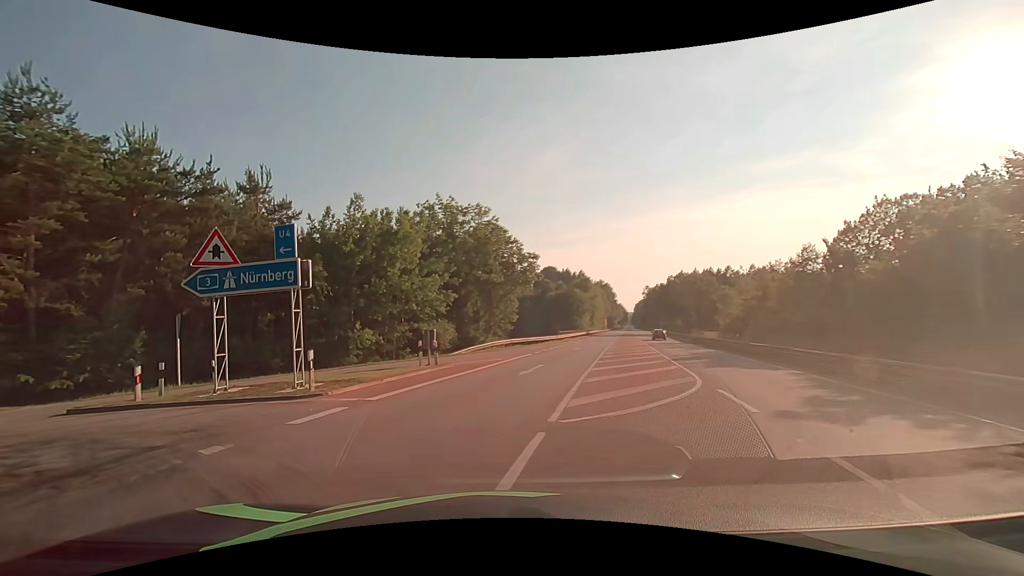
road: secondary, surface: asphalt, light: Day
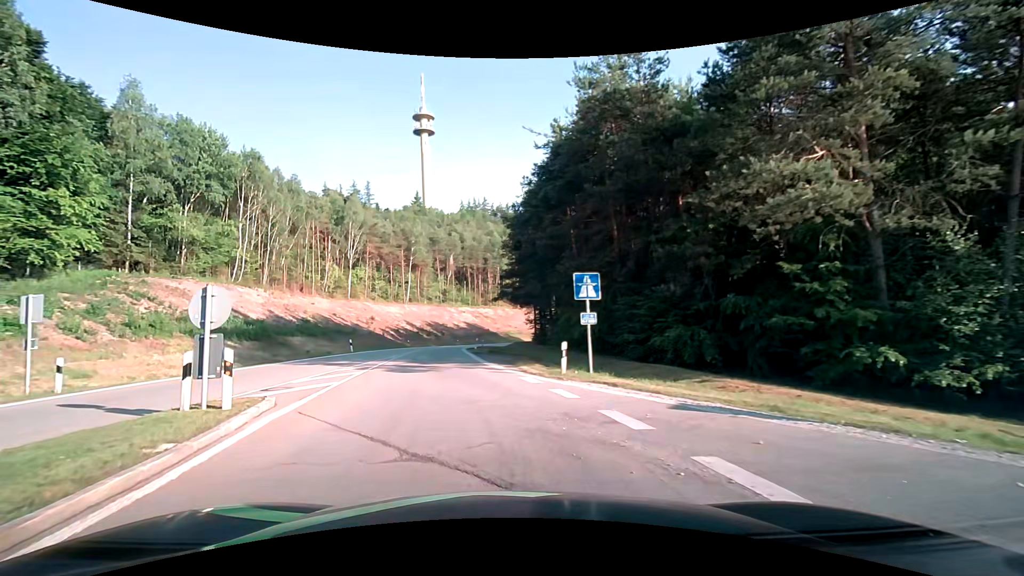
(-10.2, +11.7) m; -76°
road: motorway_link
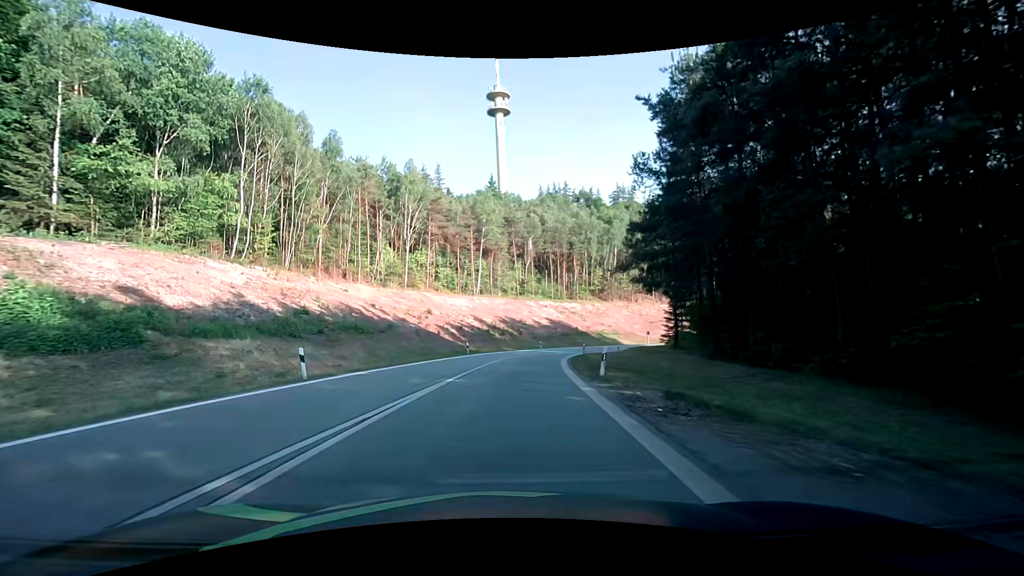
(-2.7, +24.9) m; -8°
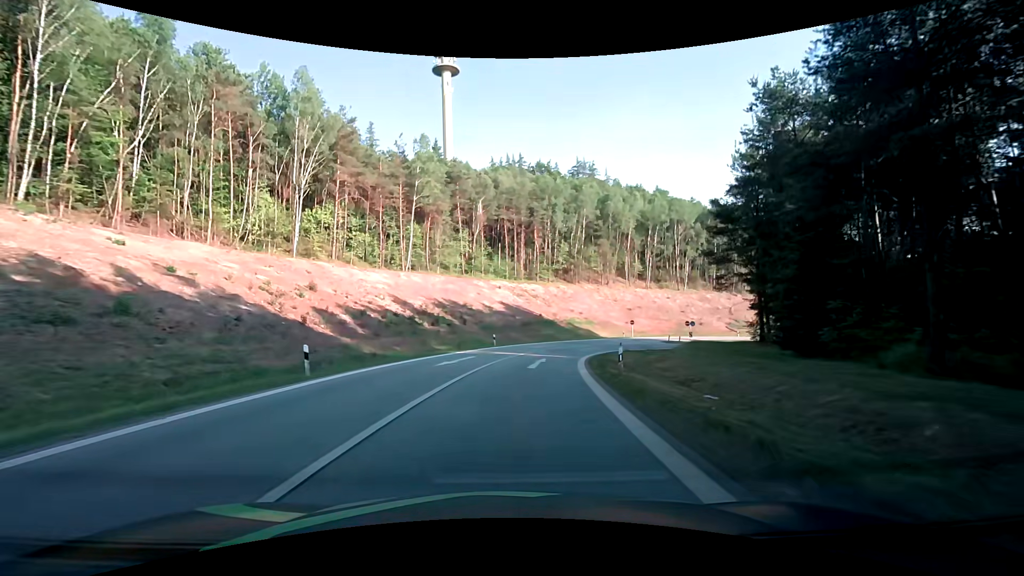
(+1.0, +26.4) m; +6°
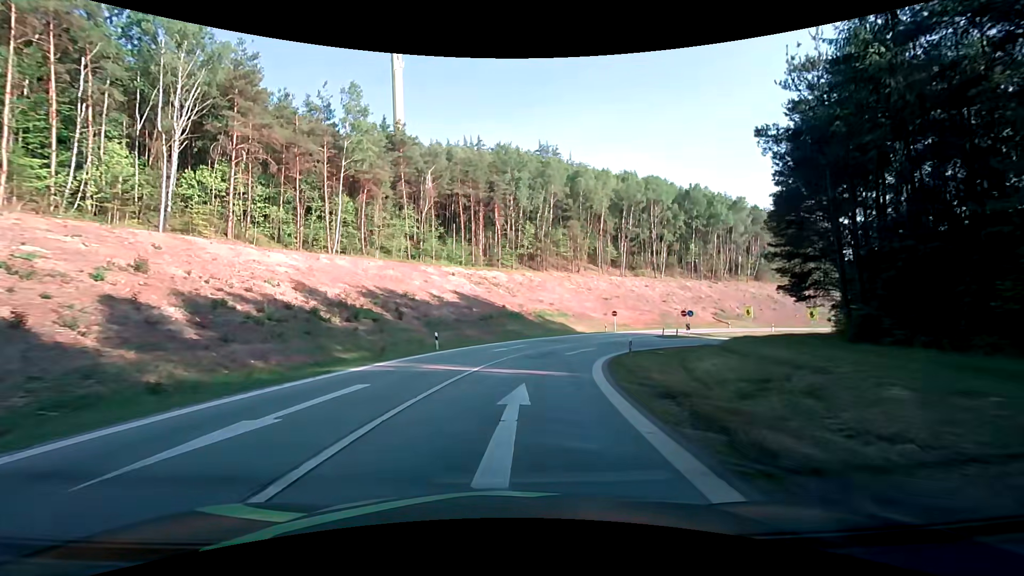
(+0.5, +14.8) m; +4°
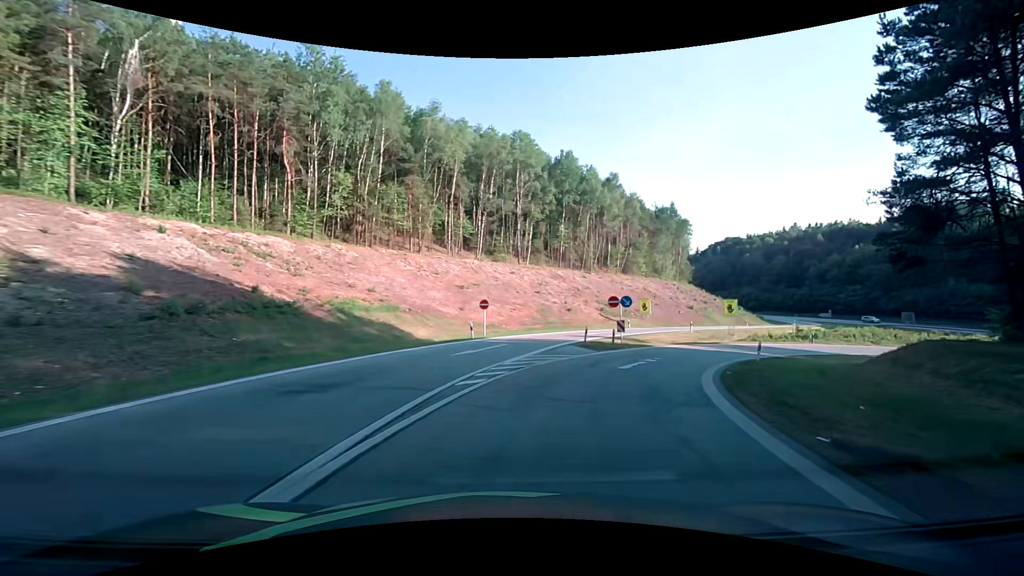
(+3.4, +29.6) m; +18°
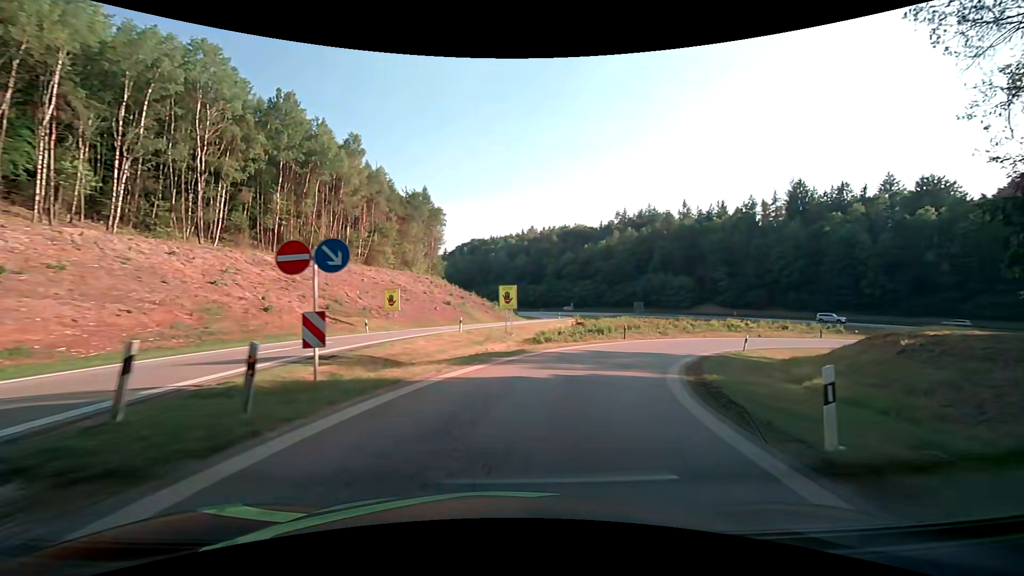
(+4.9, +20.3) m; +28°
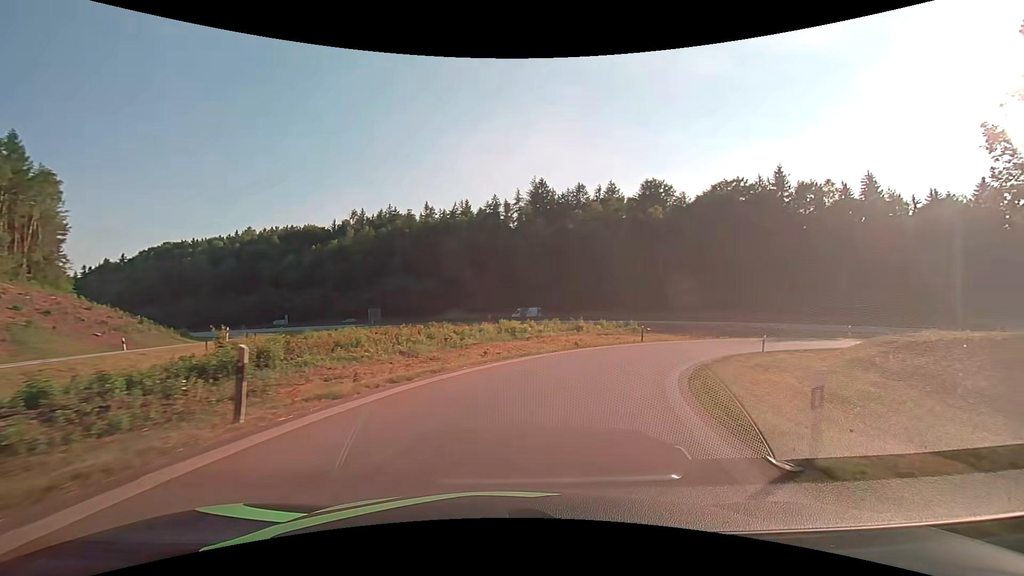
(+6.7, +24.8) m; +29°
(+1, +10) (+4, +19) (+9, +28) (+15, +36) (+23, +42) (+32, +46) (+42, +48) (+52, +48) (+62, +47) (+72, +45) m
